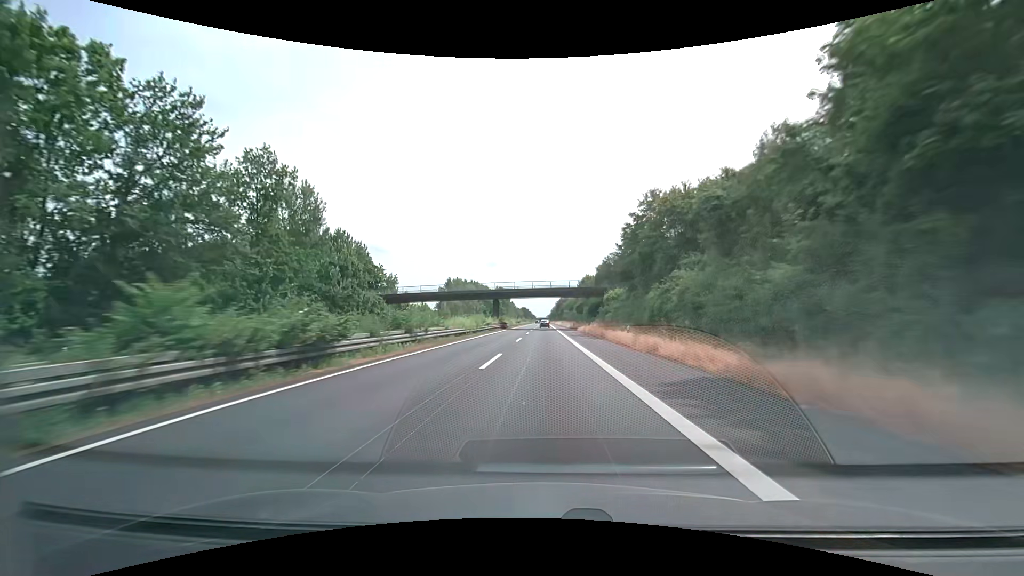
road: trunk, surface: asphalt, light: Day
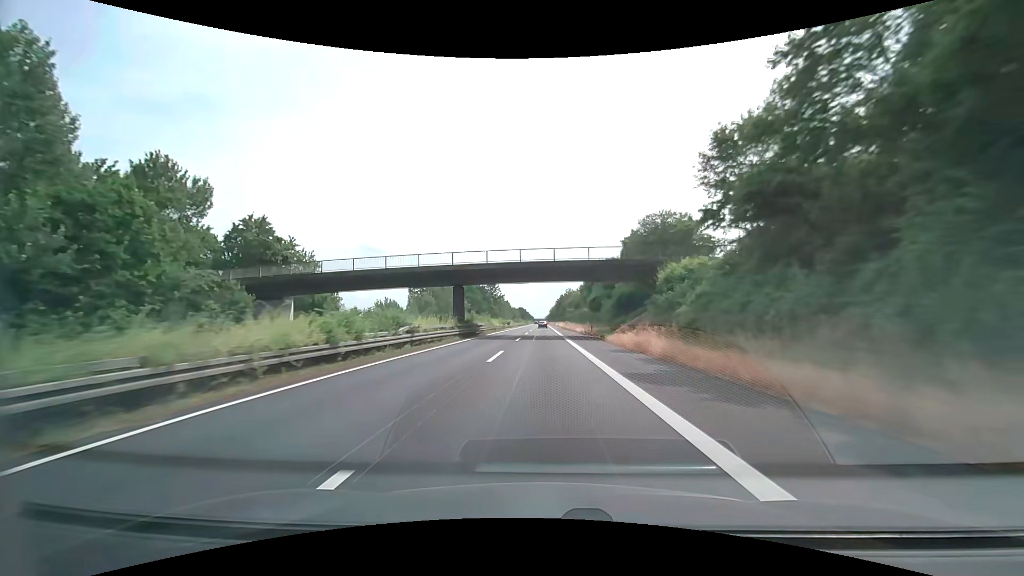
(+0.1, +33.3) m; 0°
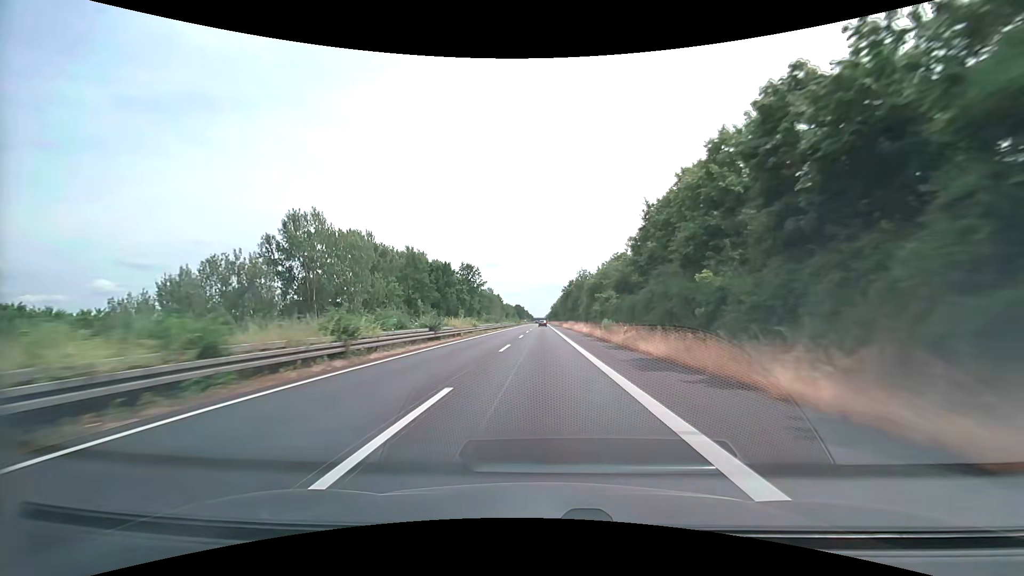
(-0.2, +66.5) m; 0°
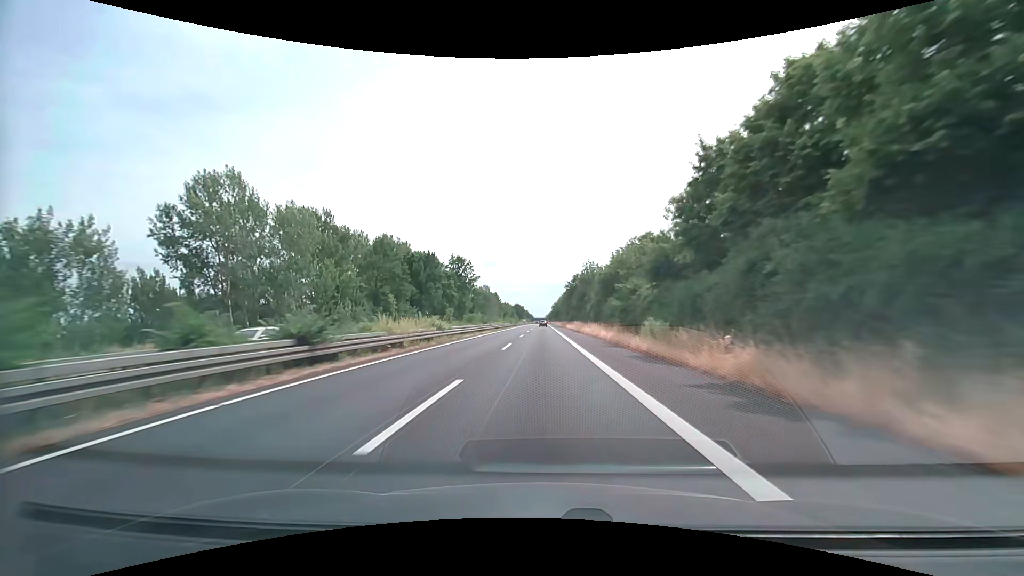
(+0.1, +16.6) m; 0°
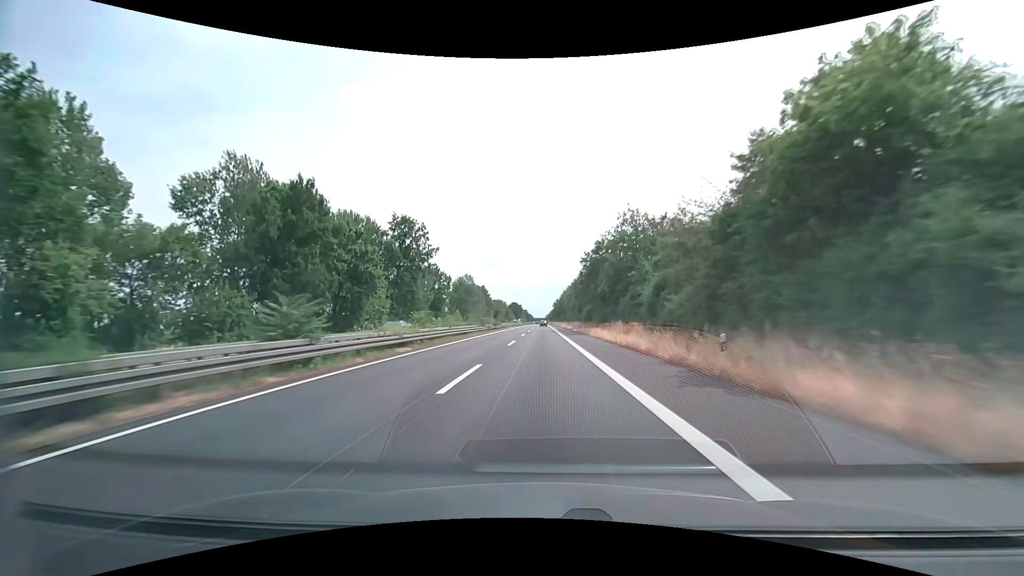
(0.0, +49.8) m; 0°
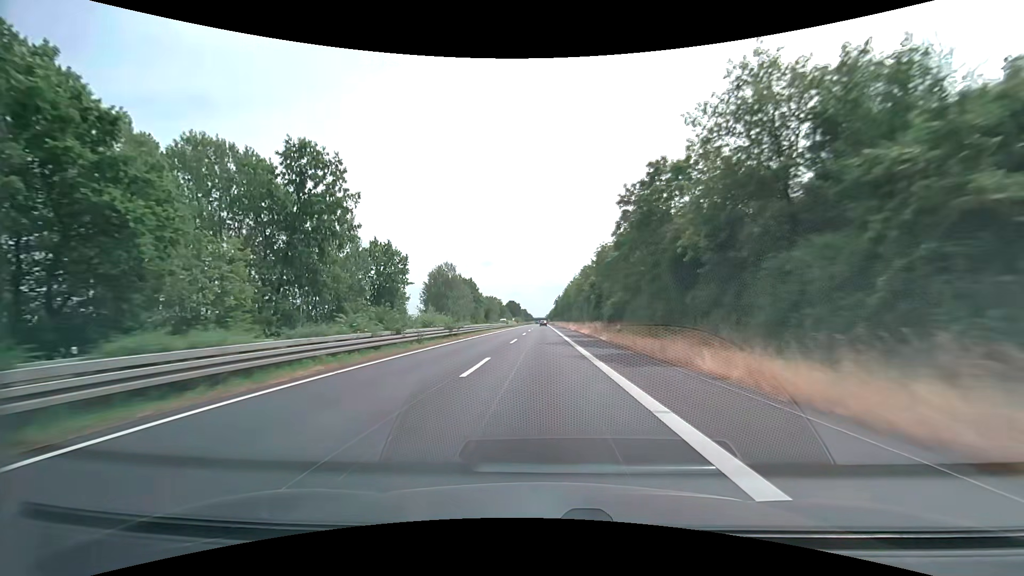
(0.0, +33.2) m; 0°
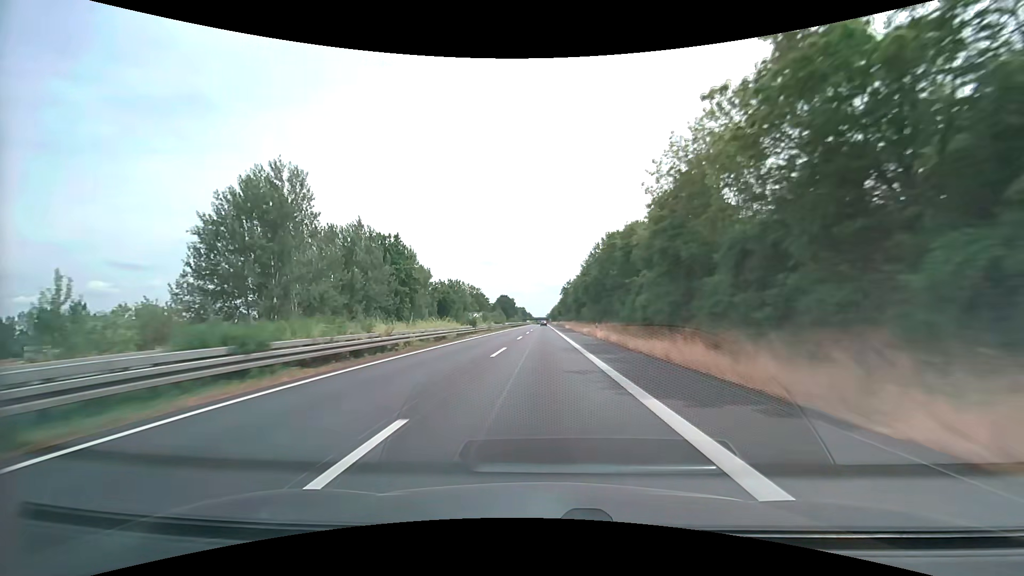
(-0.1, +83.0) m; 0°
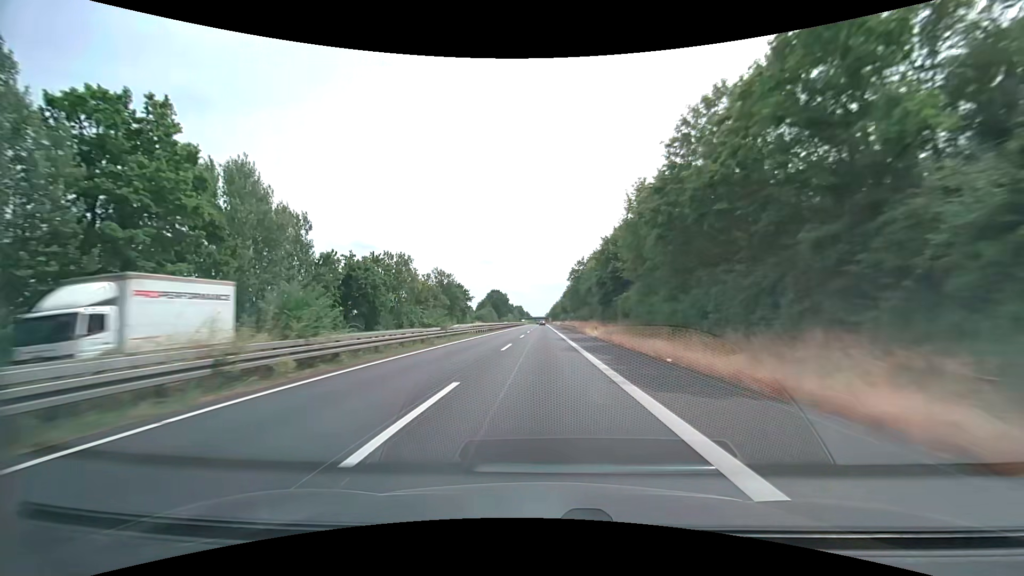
(-0.1, +49.8) m; 0°
